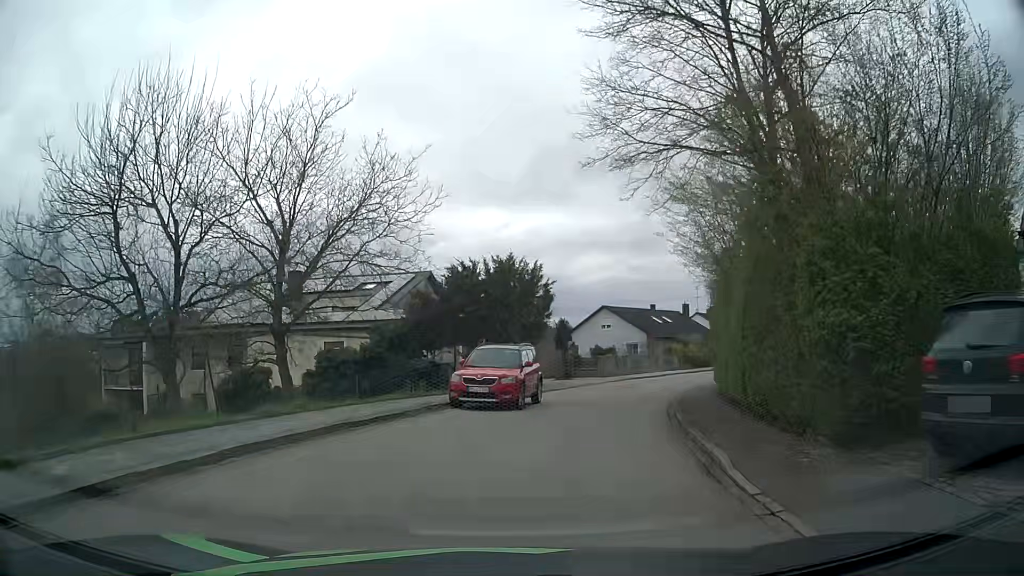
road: residential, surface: asphalt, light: Day
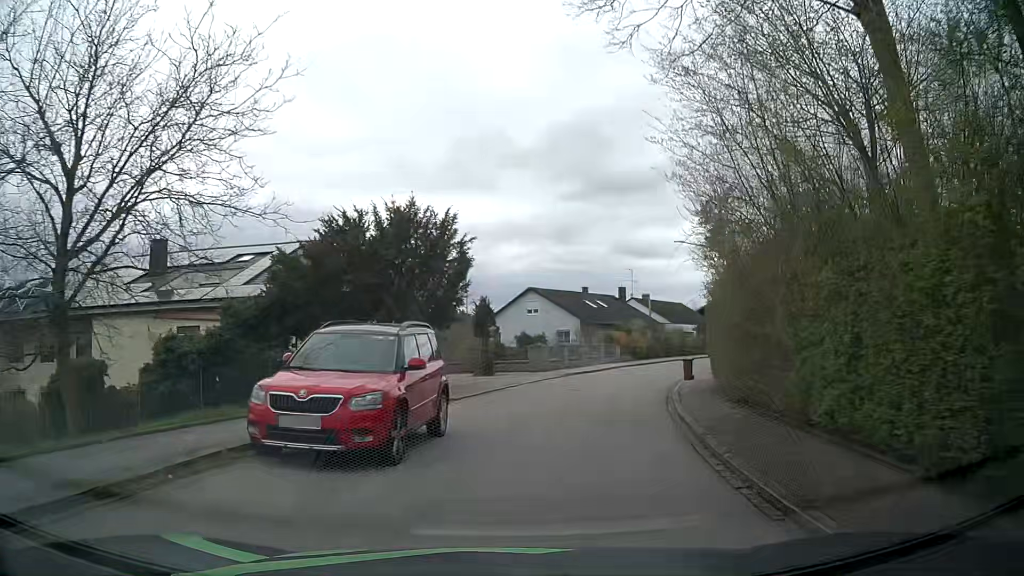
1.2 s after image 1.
(+0.5, +9.0) m; +7°
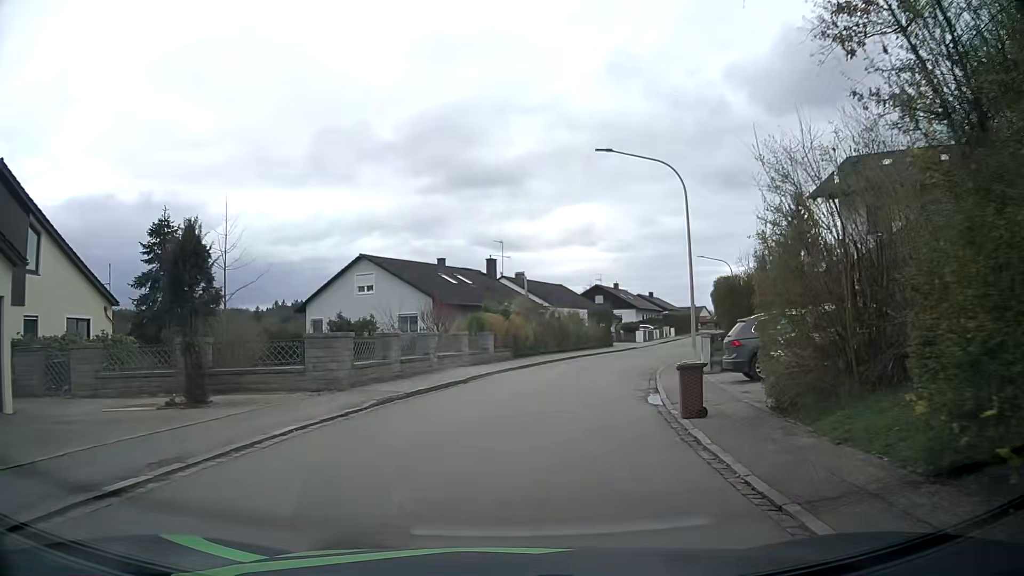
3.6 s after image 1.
(+2.1, +18.1) m; +12°
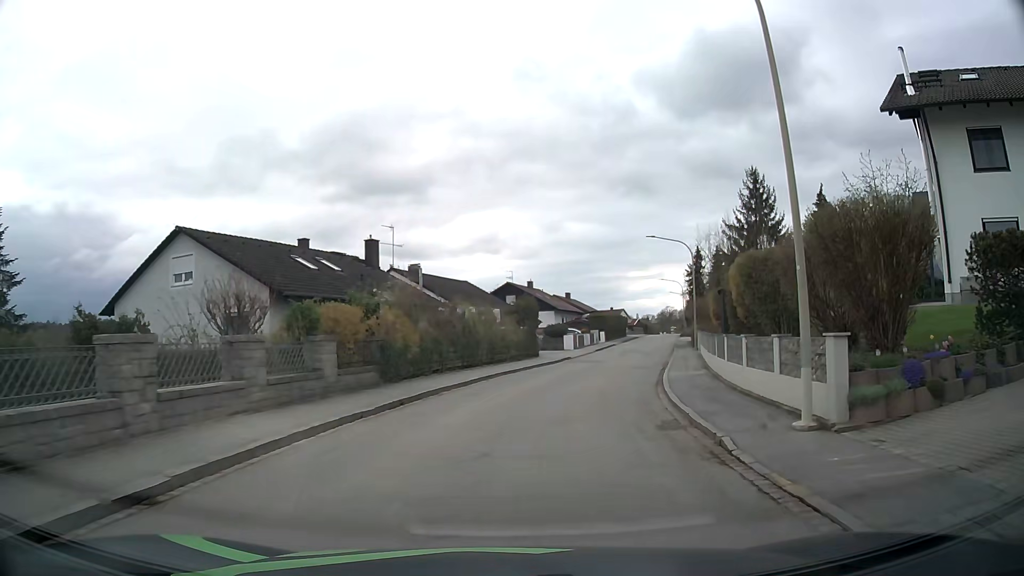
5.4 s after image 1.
(+0.7, +14.2) m; +7°
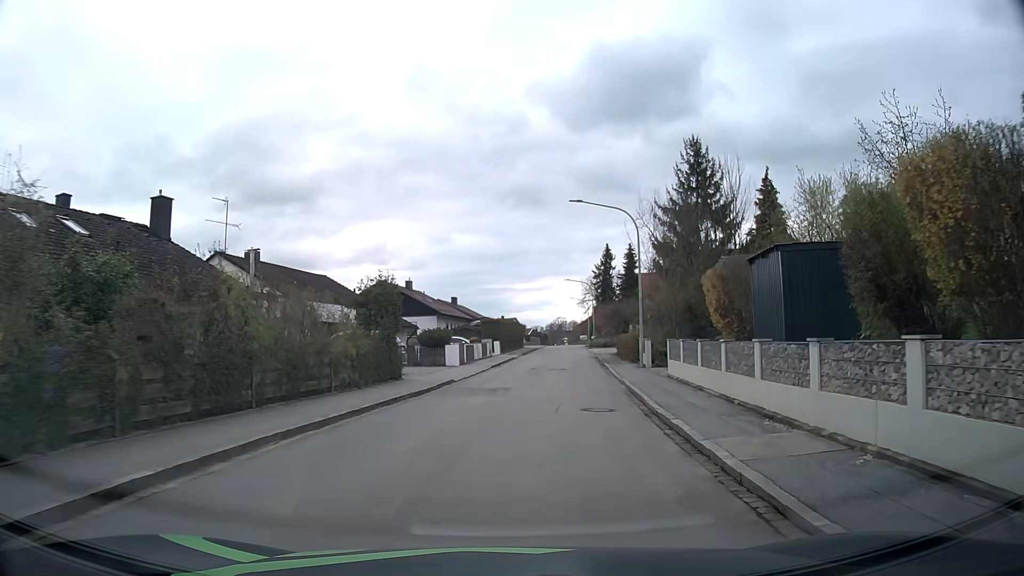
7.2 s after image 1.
(+1.2, +14.3) m; +9°
(0, +10) (+1, +20) (+3, +30) (+4, +40) (+5, +50) (+6, +60) (+7, +70) (+8, +80) (+9, +90) (+10, +99) m
